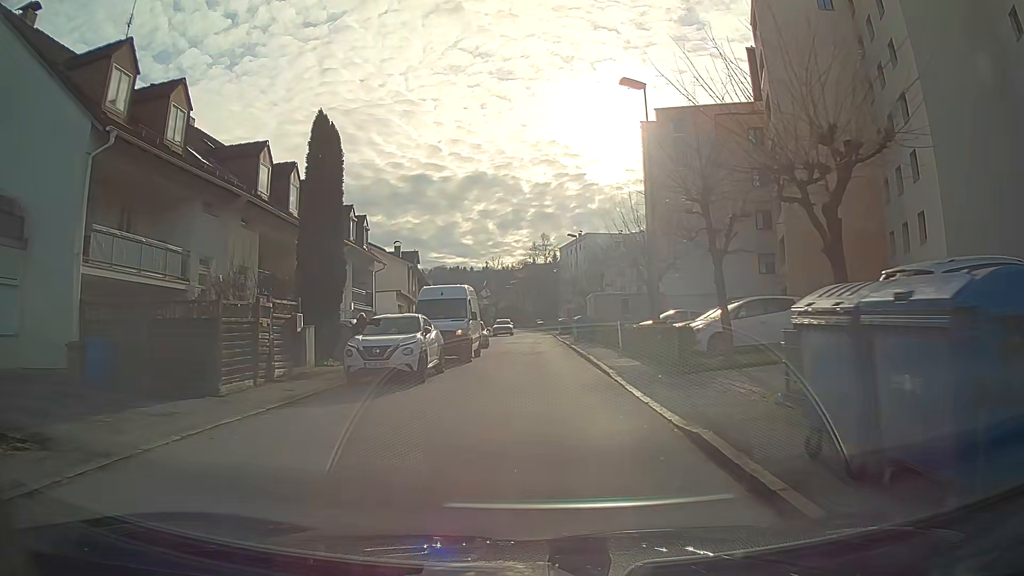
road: residential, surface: asphalt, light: Day
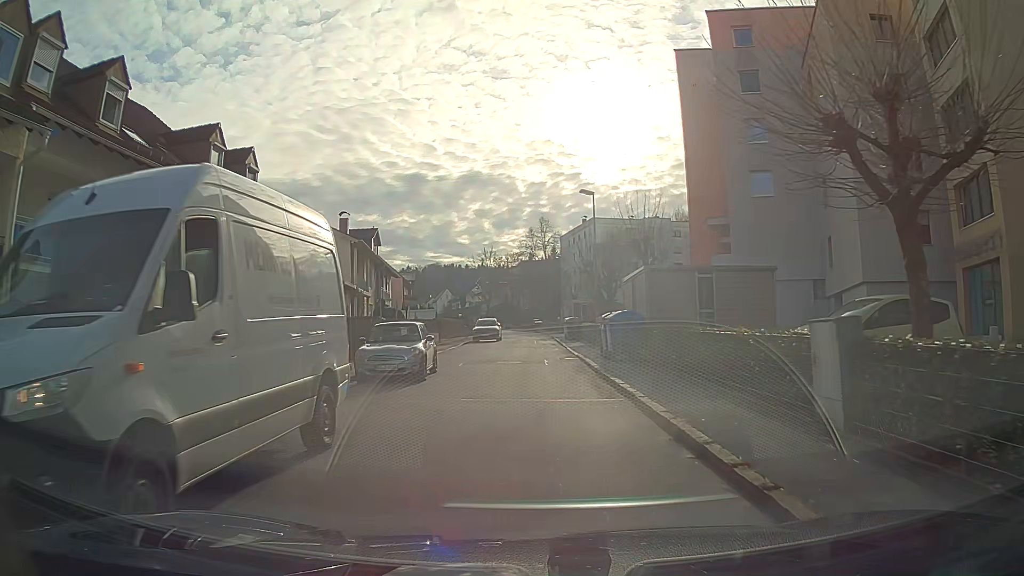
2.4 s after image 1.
(0.0, +18.7) m; 0°
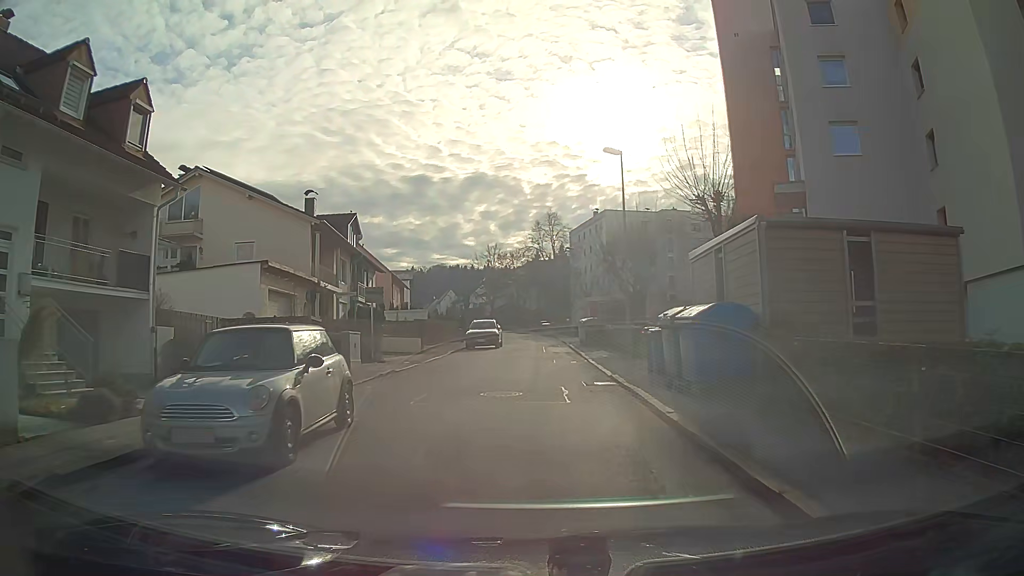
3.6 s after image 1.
(0.0, +9.3) m; 0°
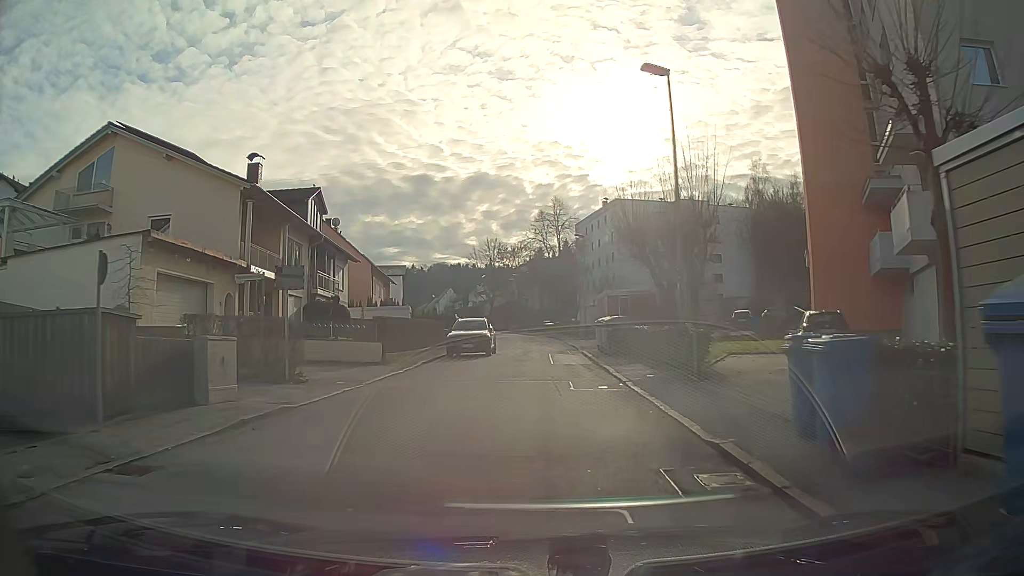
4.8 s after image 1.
(0.0, +9.3) m; 0°
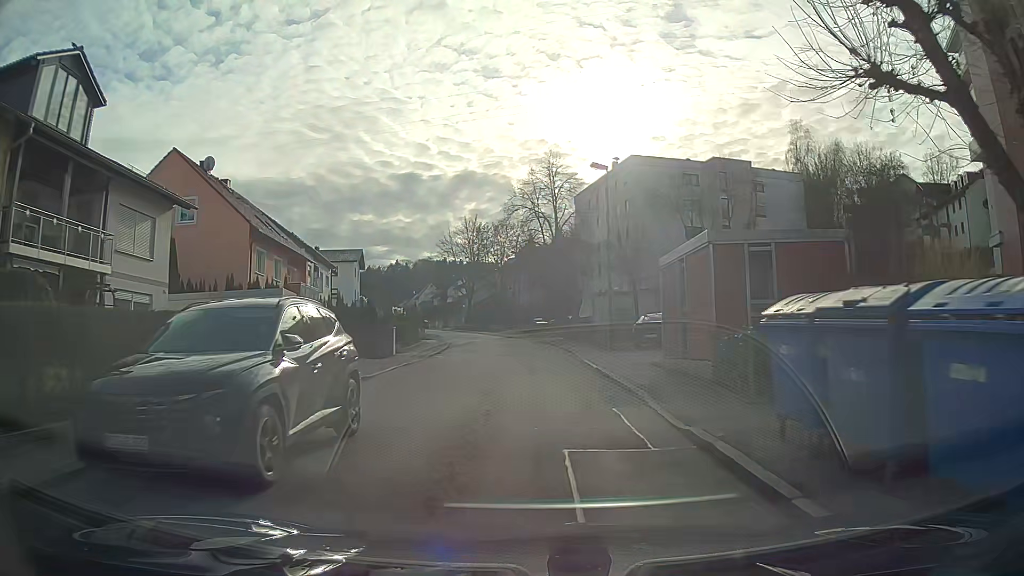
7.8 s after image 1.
(+0.1, +23.4) m; 0°
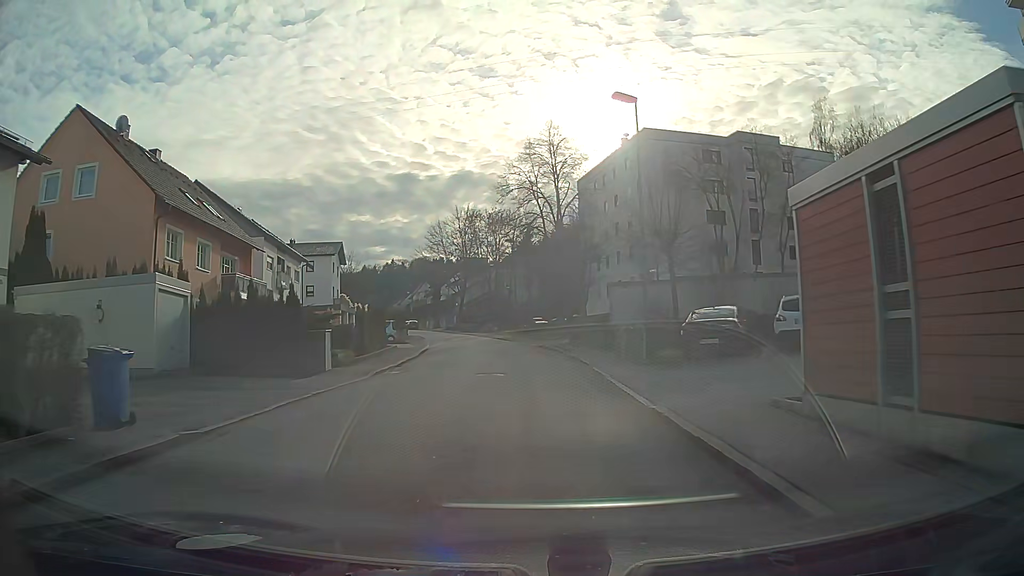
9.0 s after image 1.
(0.0, +9.4) m; 0°
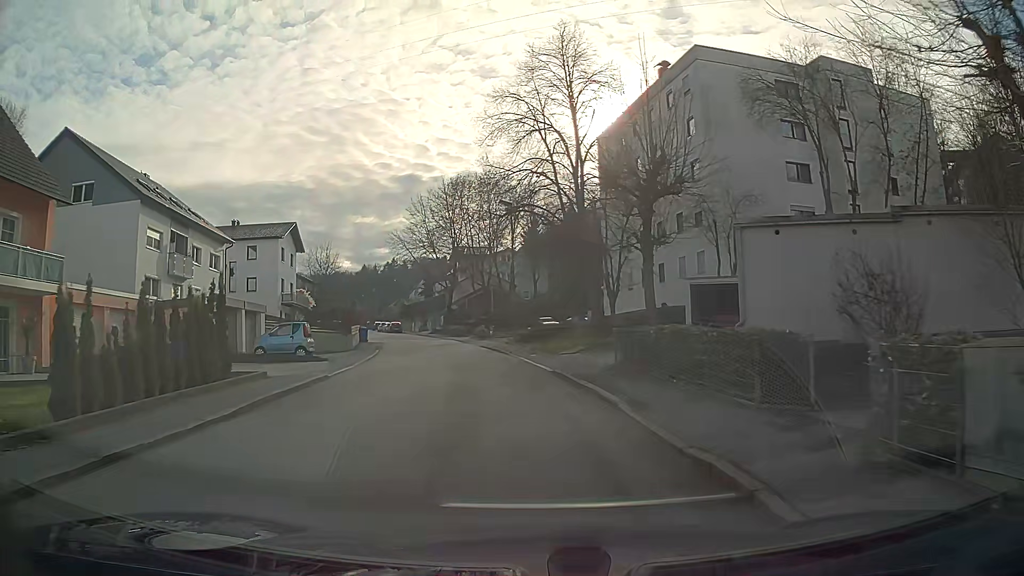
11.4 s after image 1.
(0.0, +18.7) m; -1°
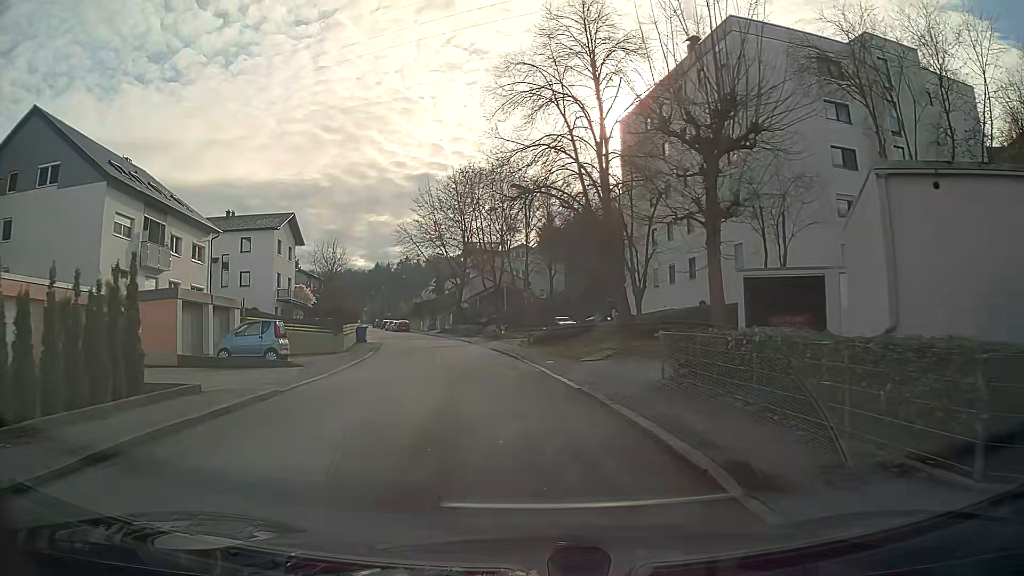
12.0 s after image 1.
(-0.1, +4.7) m; -2°
